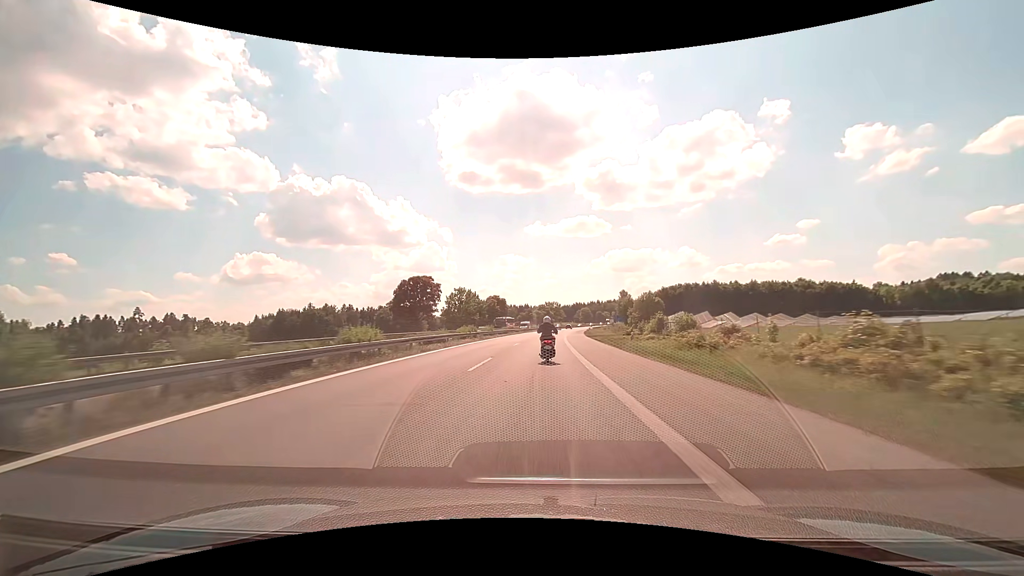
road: motorway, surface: asphalt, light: Day
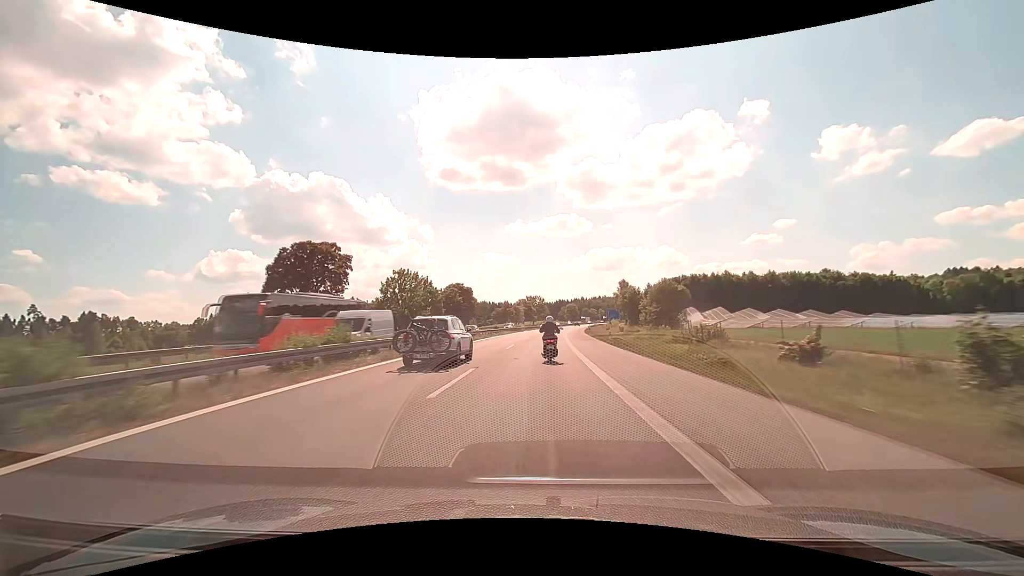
(+0.7, +41.3) m; +2°
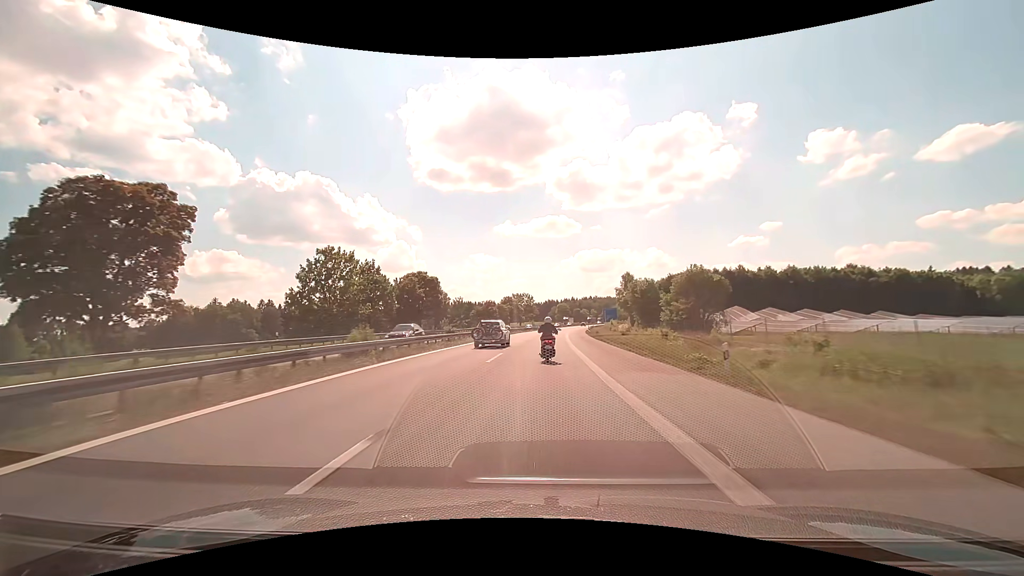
(+0.3, +27.2) m; +1°
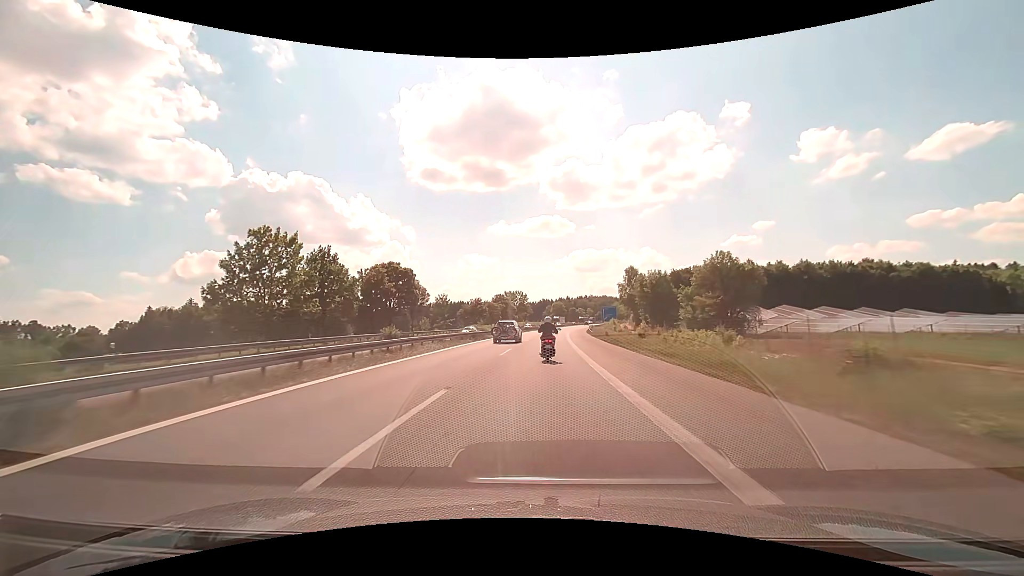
(+0.1, +13.8) m; +1°
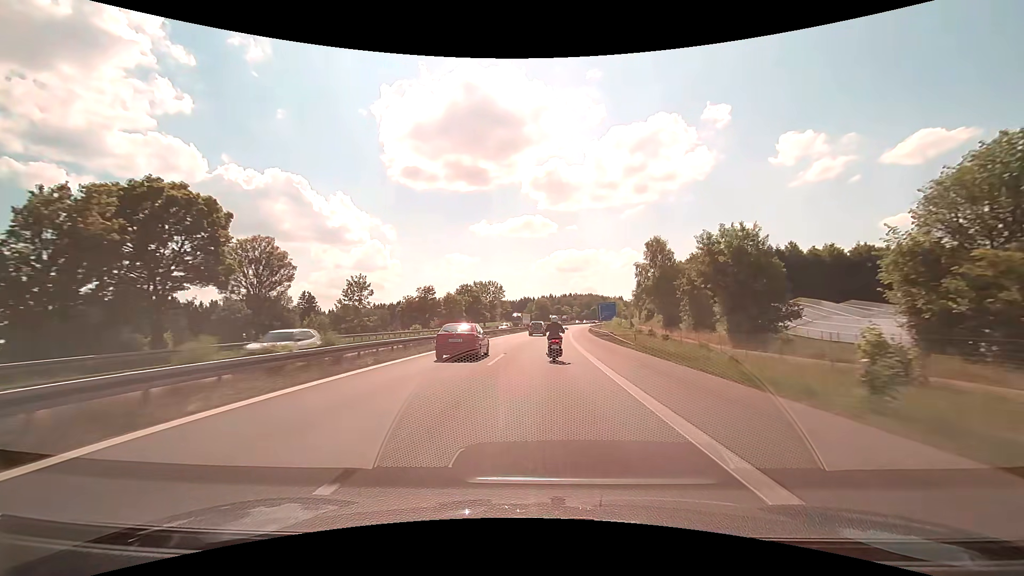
(+0.7, +41.9) m; +2°
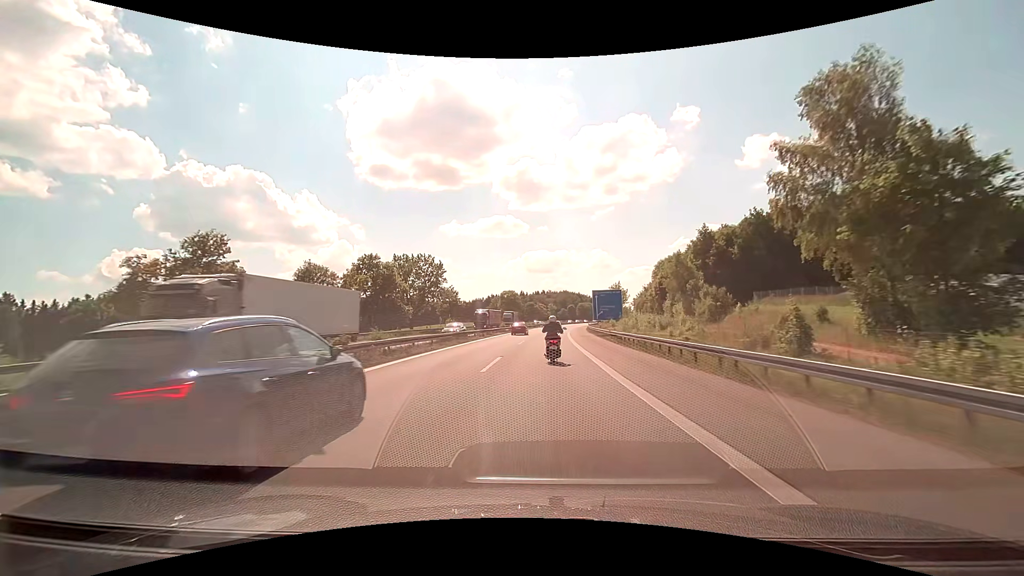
(+1.6, +55.9) m; +3°
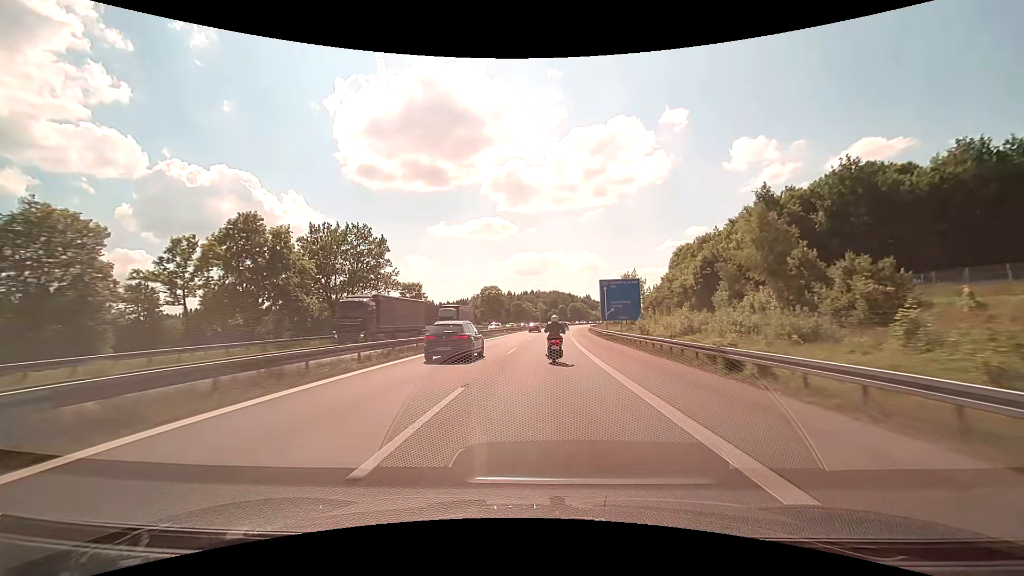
(+0.3, +27.9) m; +1°
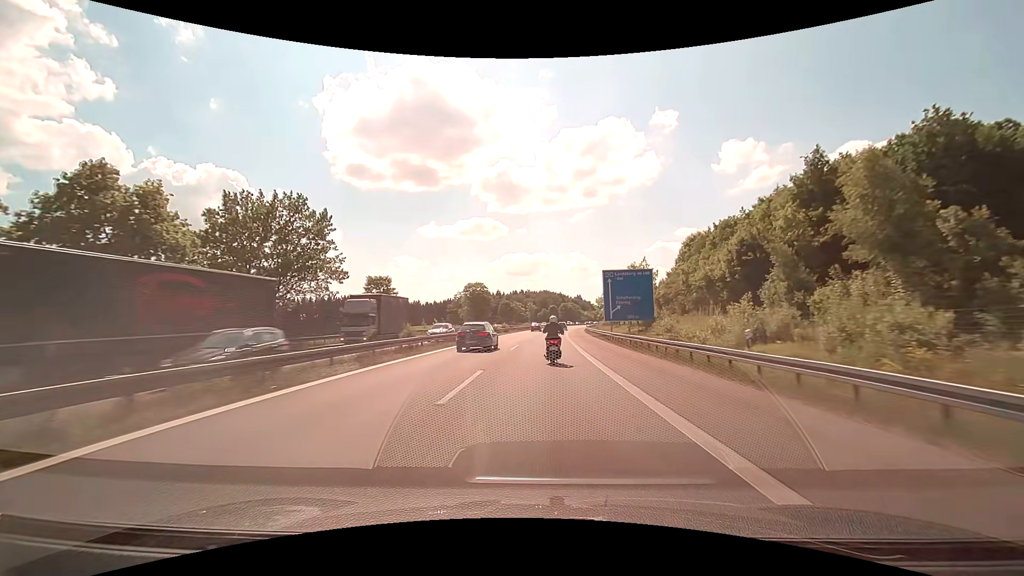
(+0.1, +14.0) m; +1°
(0, +10) (0, +20) (+1, +30) (+1, +40) (+1, +50) (+2, +60) (+2, +70) (+3, +80) (+4, +90) (+5, +100) m
